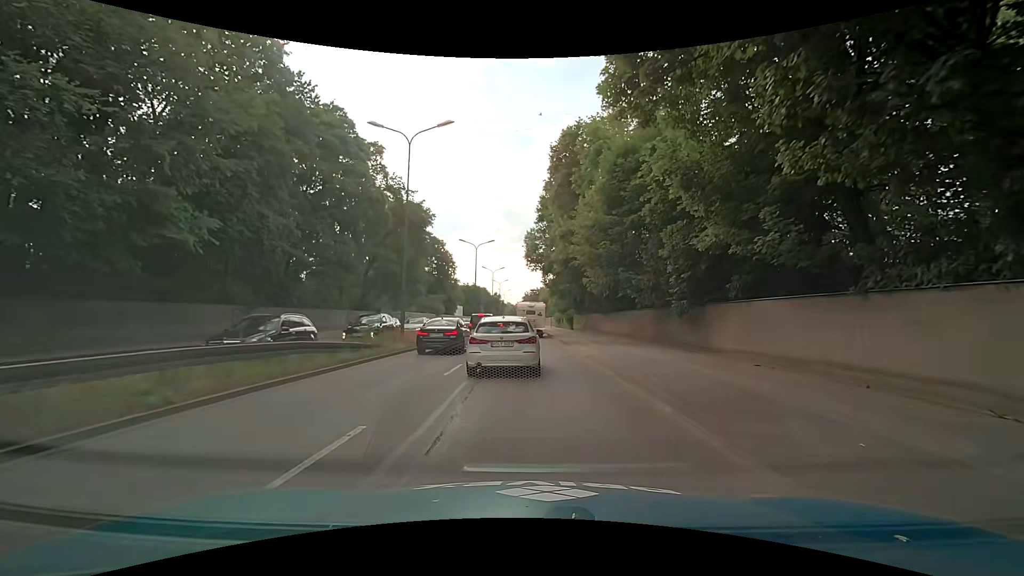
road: trunk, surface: asphalt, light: Day
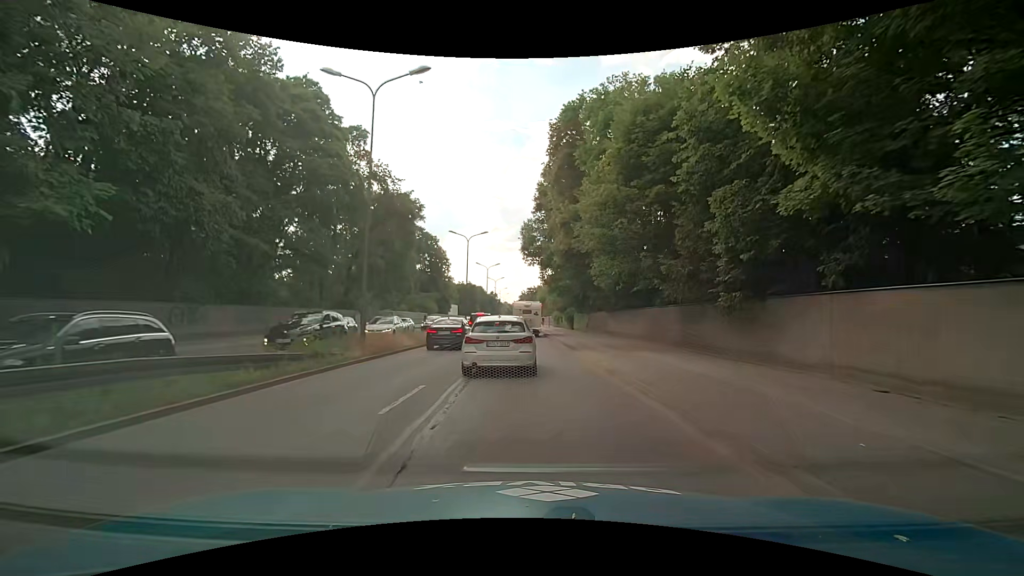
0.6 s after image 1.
(0.0, +5.1) m; 0°
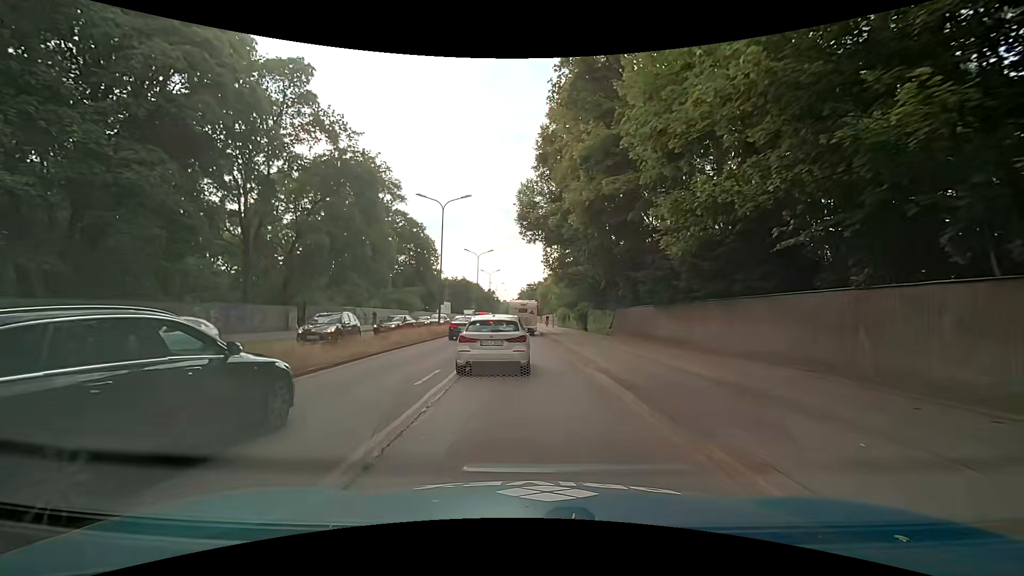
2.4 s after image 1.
(+0.2, +15.1) m; +1°
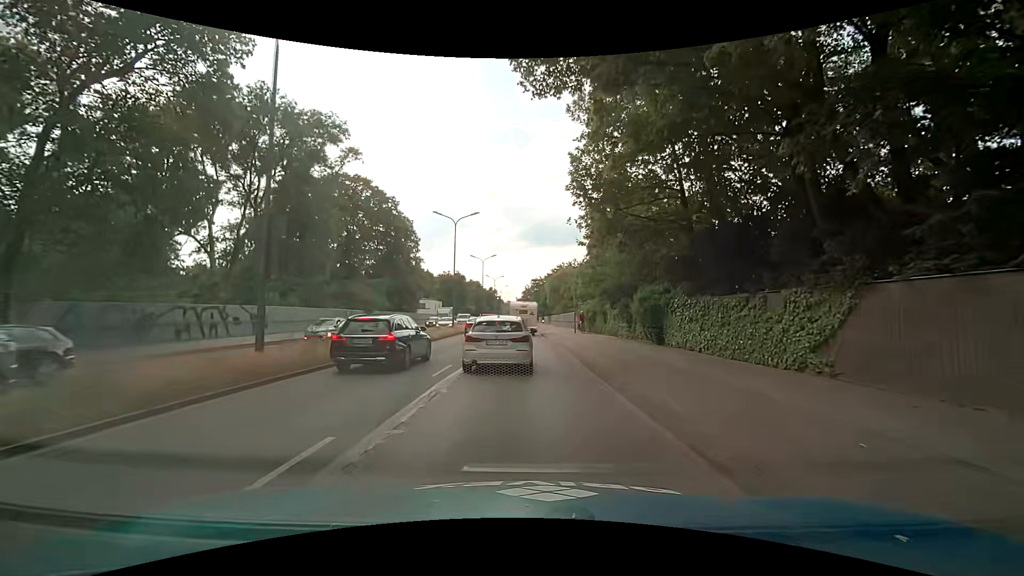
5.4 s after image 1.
(-0.5, +25.4) m; -1°
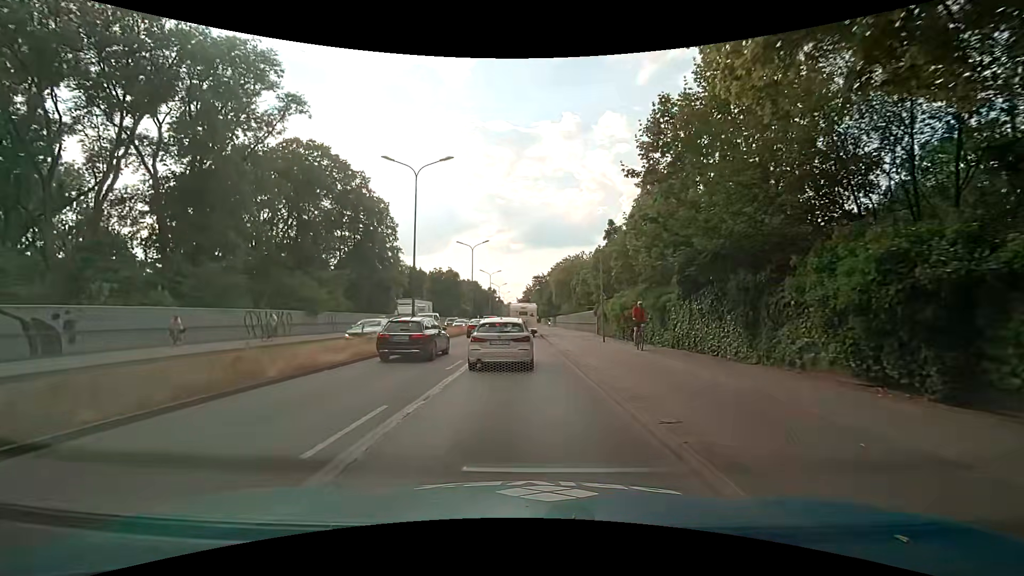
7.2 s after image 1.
(0.0, +15.7) m; 0°
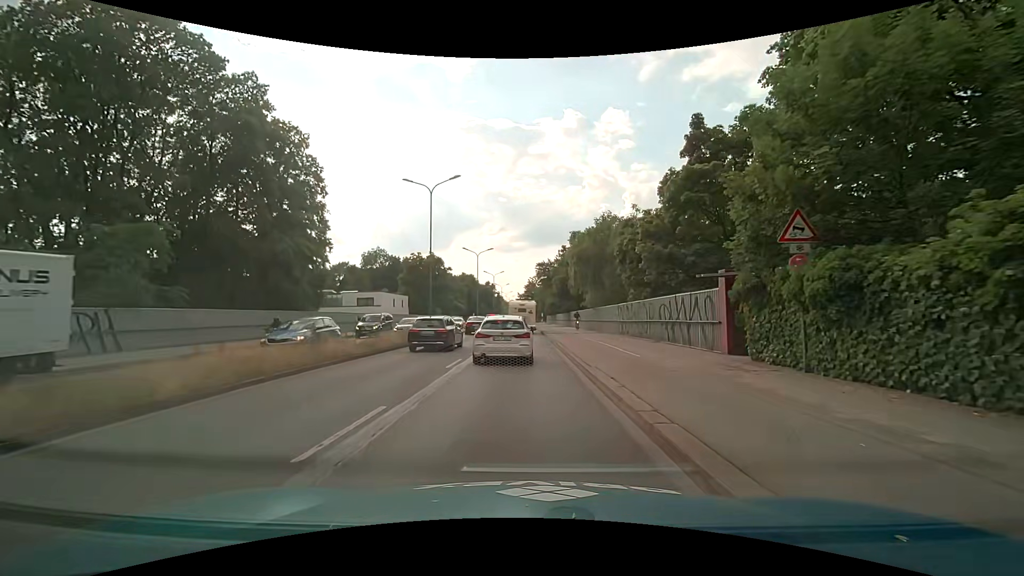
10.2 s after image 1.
(-0.1, +27.3) m; -1°
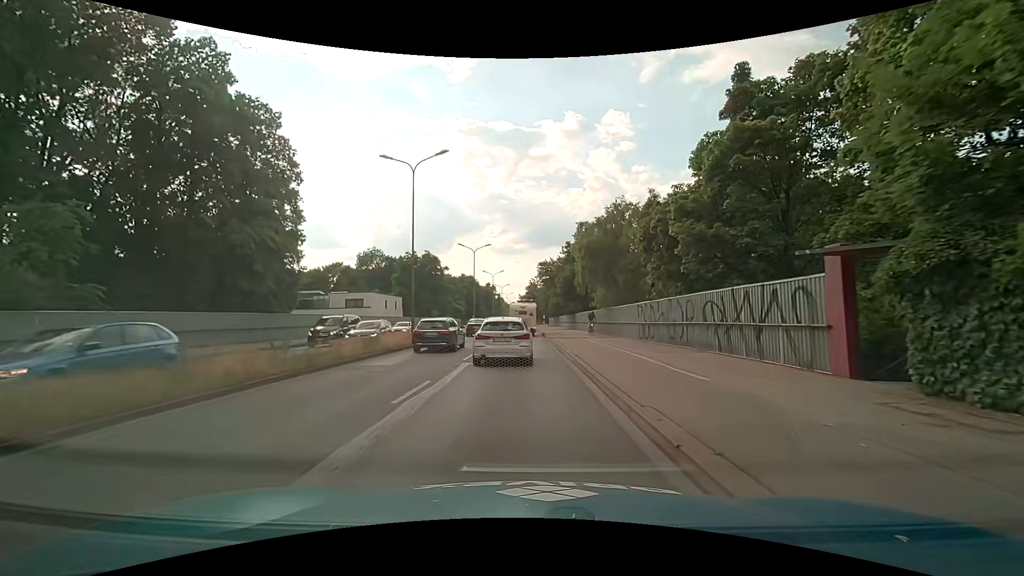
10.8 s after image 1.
(0.0, +5.6) m; 0°
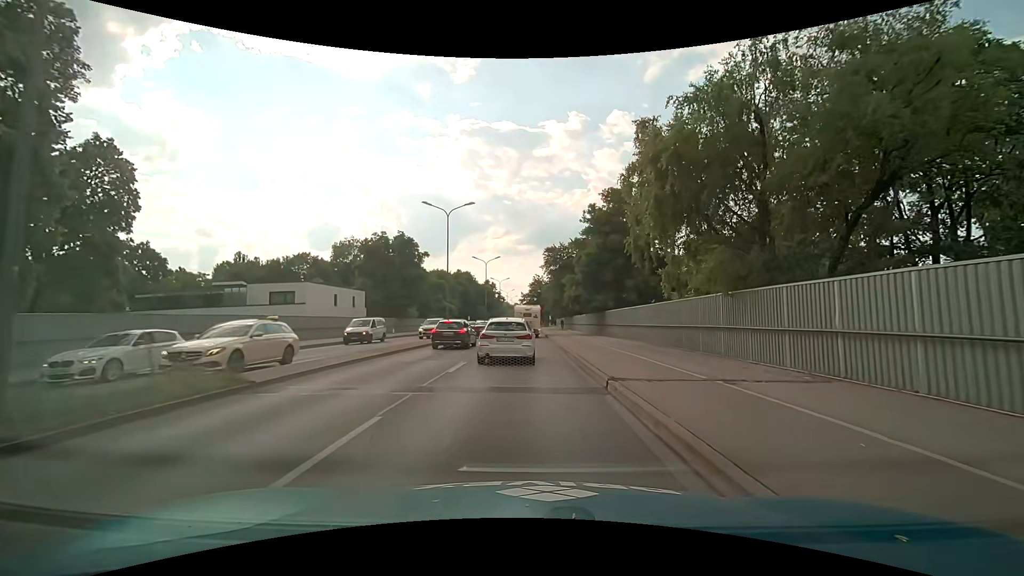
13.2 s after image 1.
(+0.1, +22.3) m; 0°
(0, +10) (0, +20) (0, +30) (0, +40) (0, +50) (+1, +60) (+1, +70) (+1, +80) (+1, +90) (+1, +100) m
